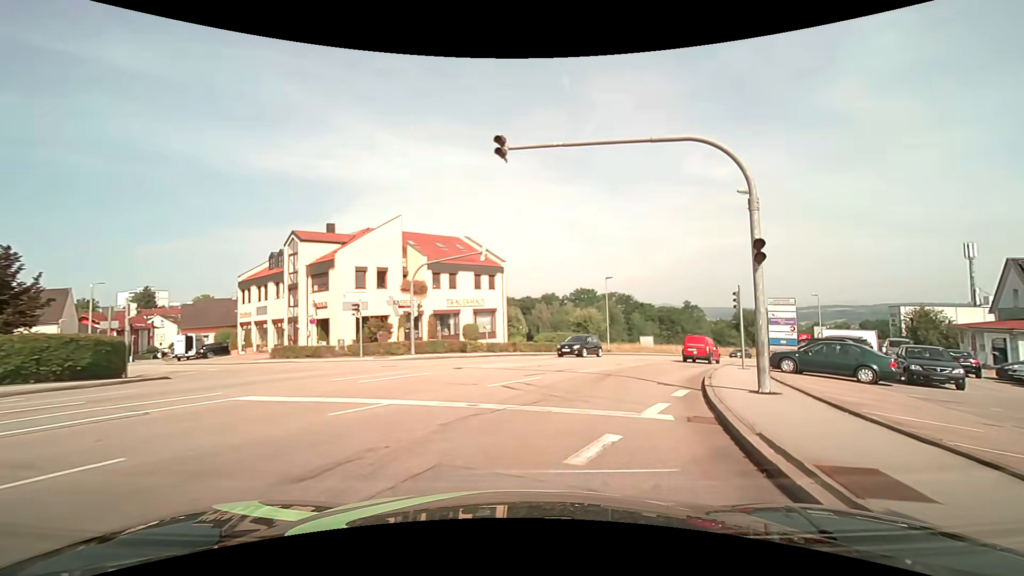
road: tertiary_link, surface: asphalt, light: Day
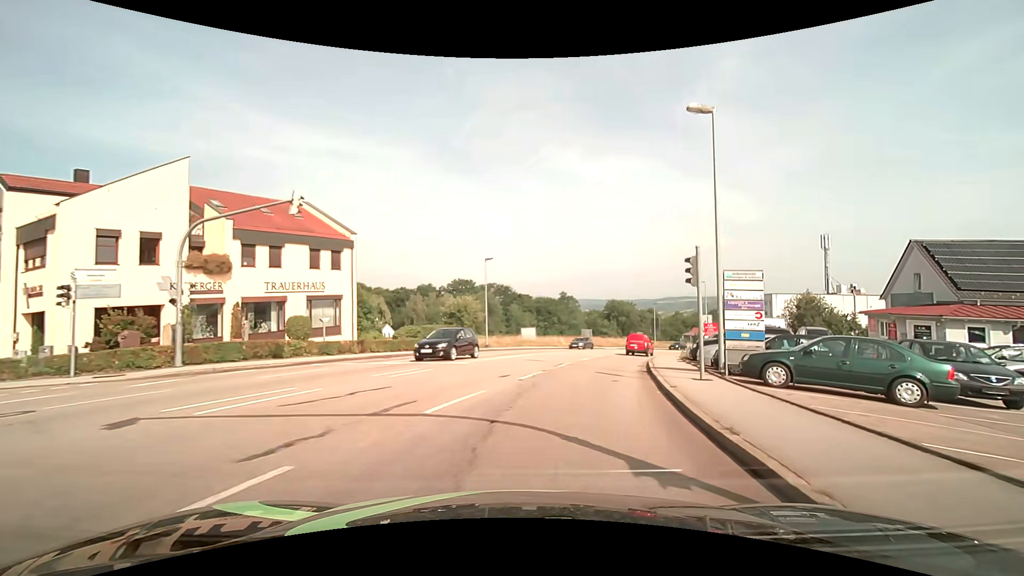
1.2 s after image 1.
(+1.3, +9.7) m; +14°
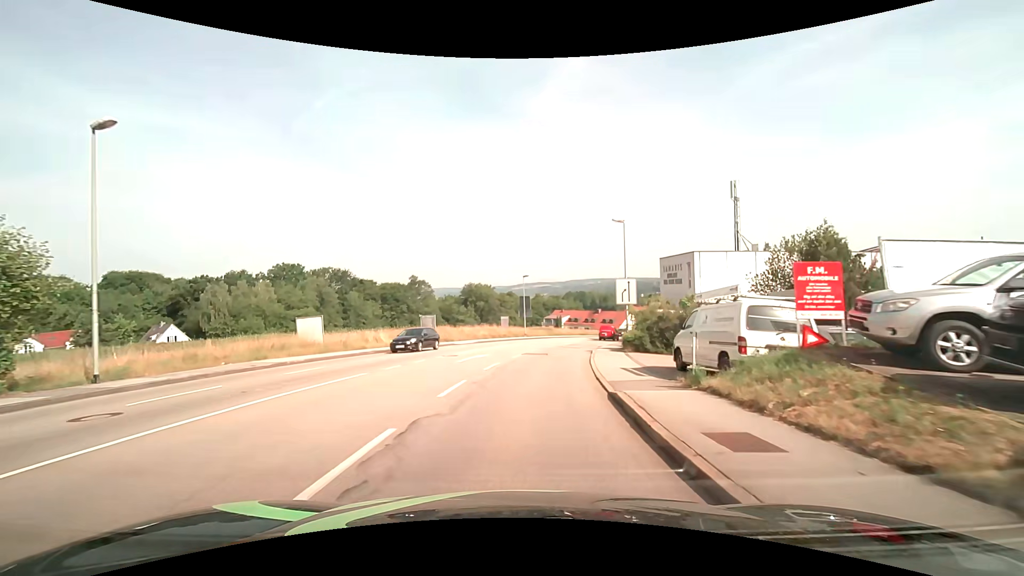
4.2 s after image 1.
(+5.4, +27.2) m; +17°
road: tertiary
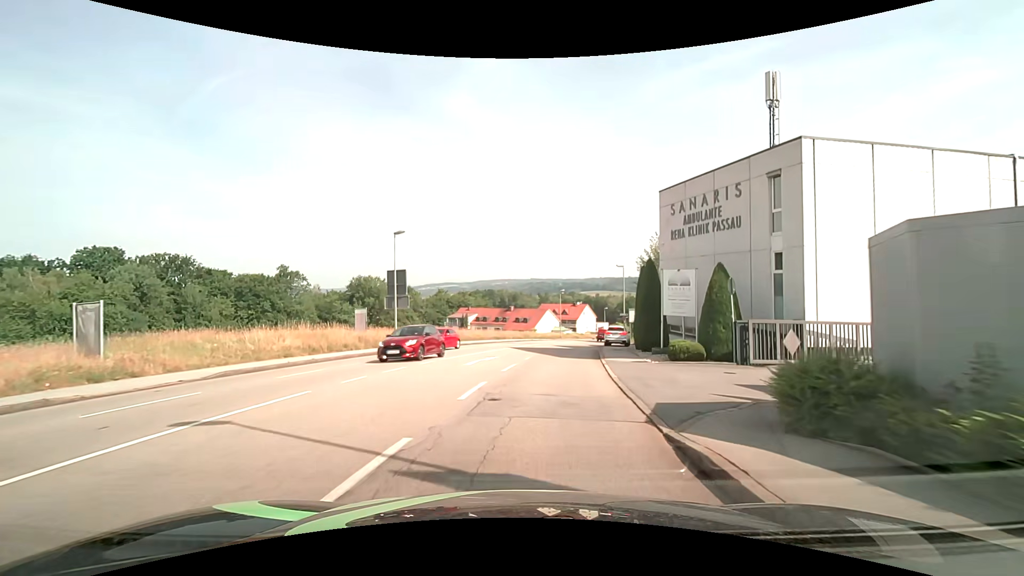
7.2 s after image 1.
(+2.5, +30.2) m; +10°
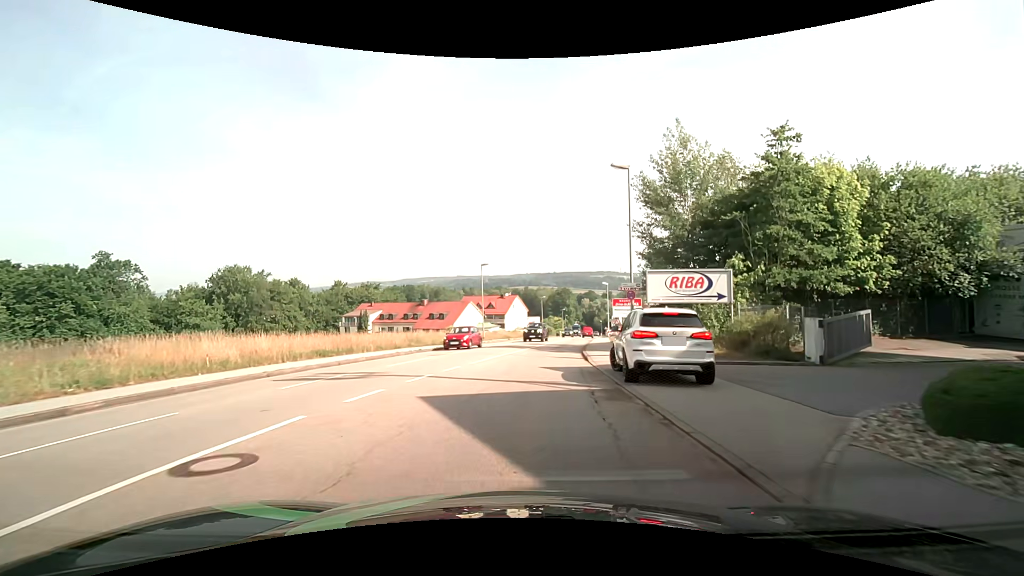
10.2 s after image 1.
(+3.0, +31.7) m; +8°
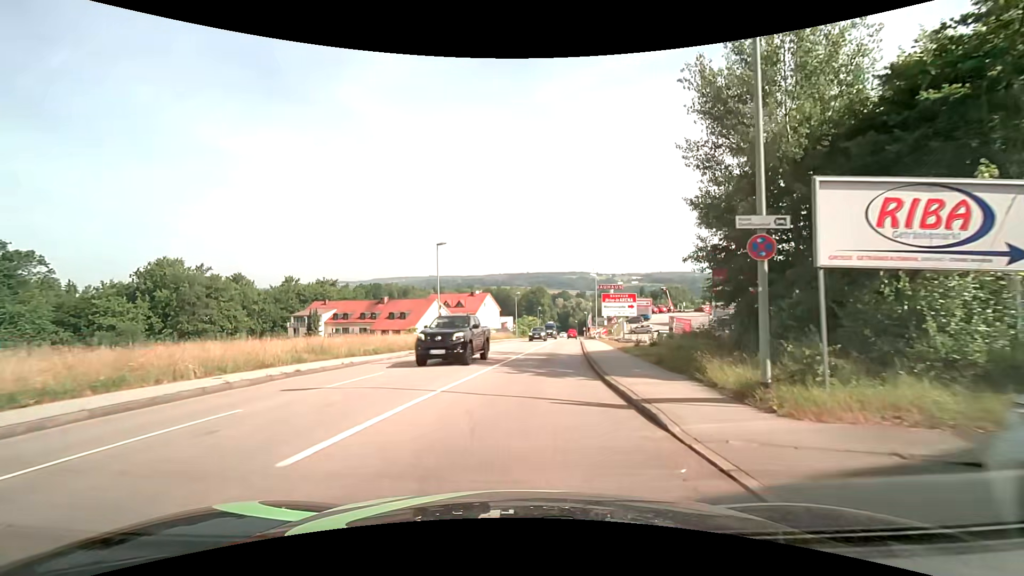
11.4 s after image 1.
(+0.4, +13.0) m; +3°
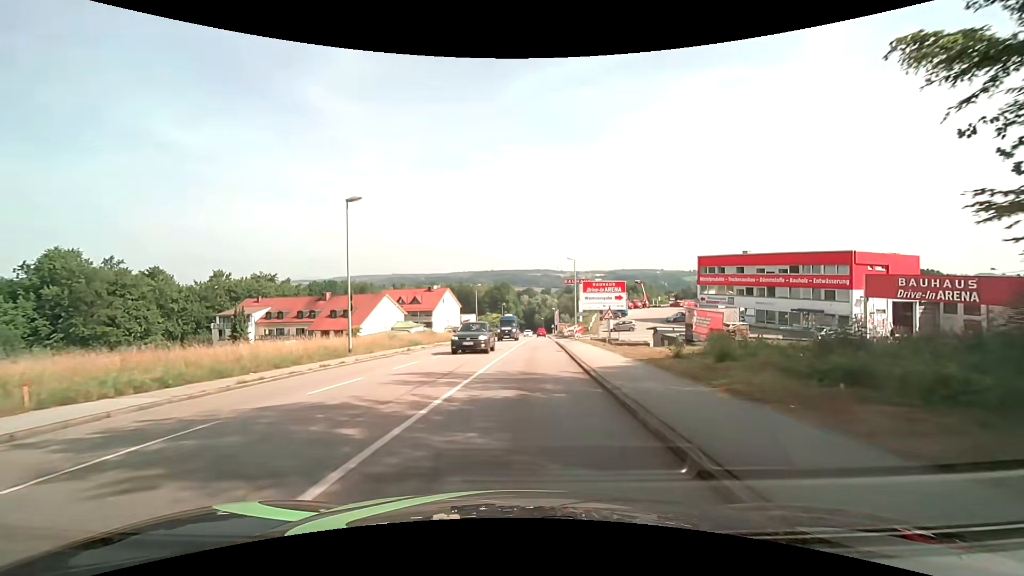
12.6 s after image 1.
(+0.5, +13.0) m; +4°
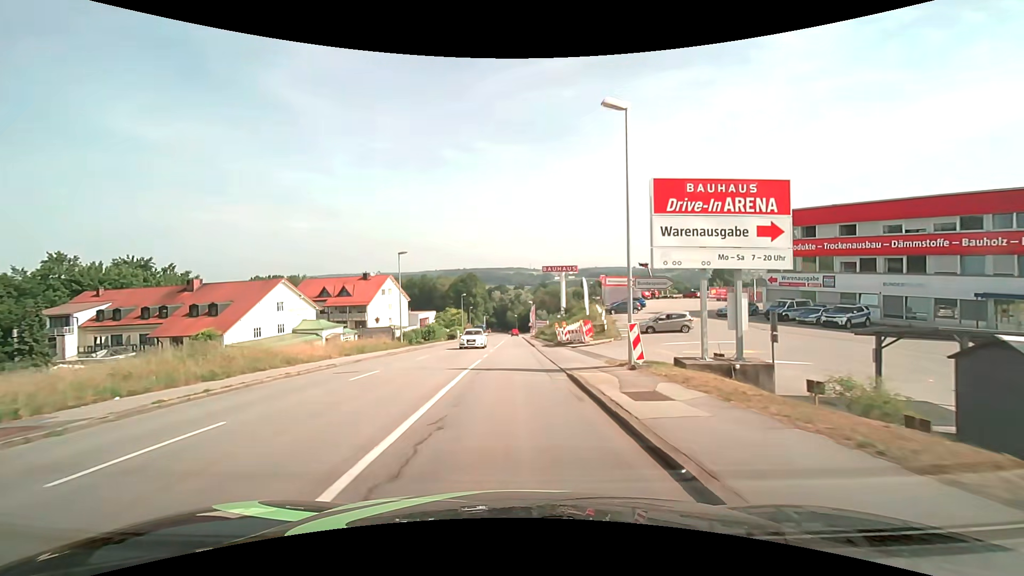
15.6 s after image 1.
(+1.5, +33.0) m; +3°
(0, +10) (0, +20) (0, +30) (0, +40) (0, +50) (0, +60) (-1, +70) (-1, +80) (-1, +90) (-1, +100) m
